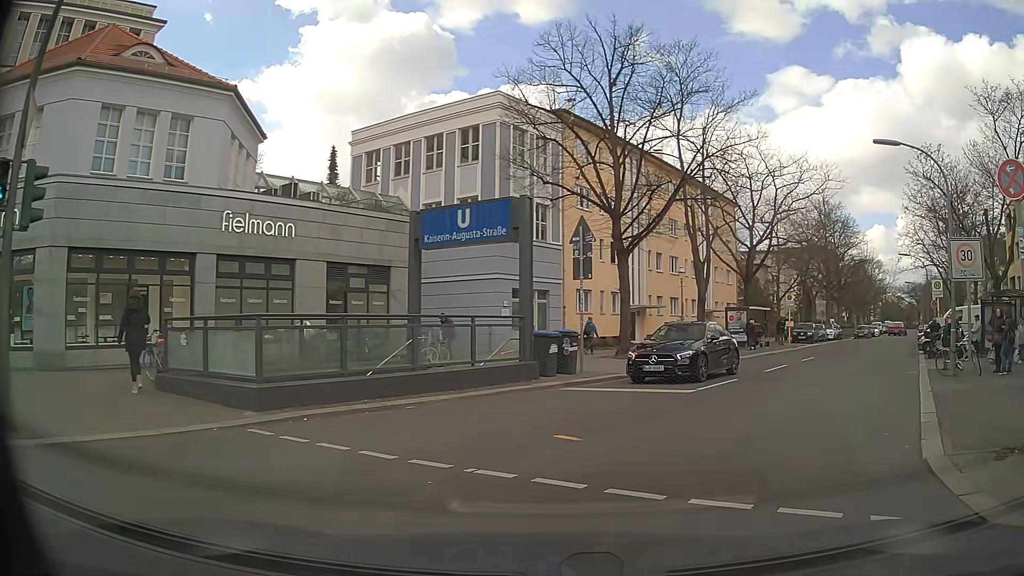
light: Day
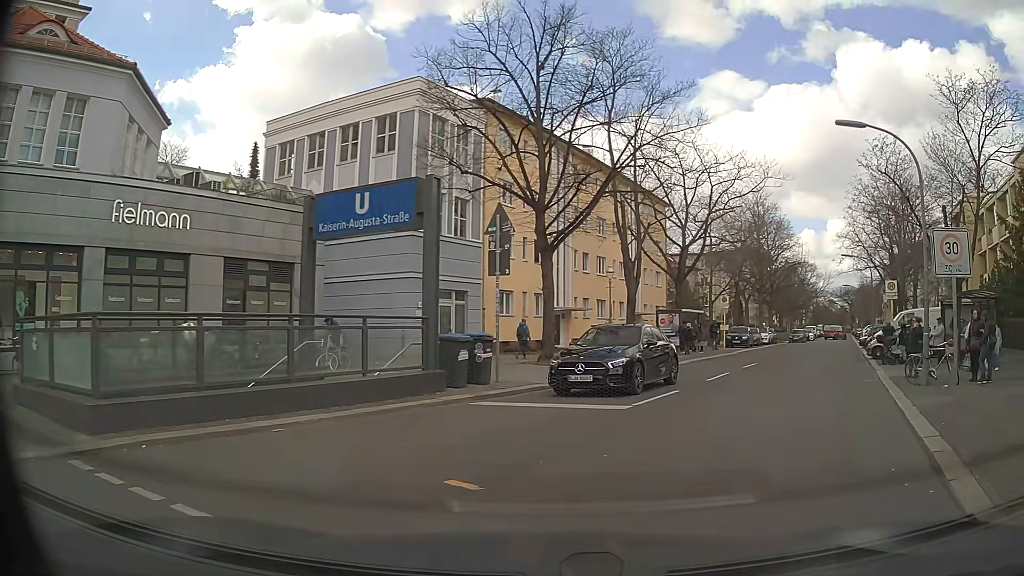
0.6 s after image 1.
(+0.1, +2.4) m; +6°
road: residential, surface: asphalt
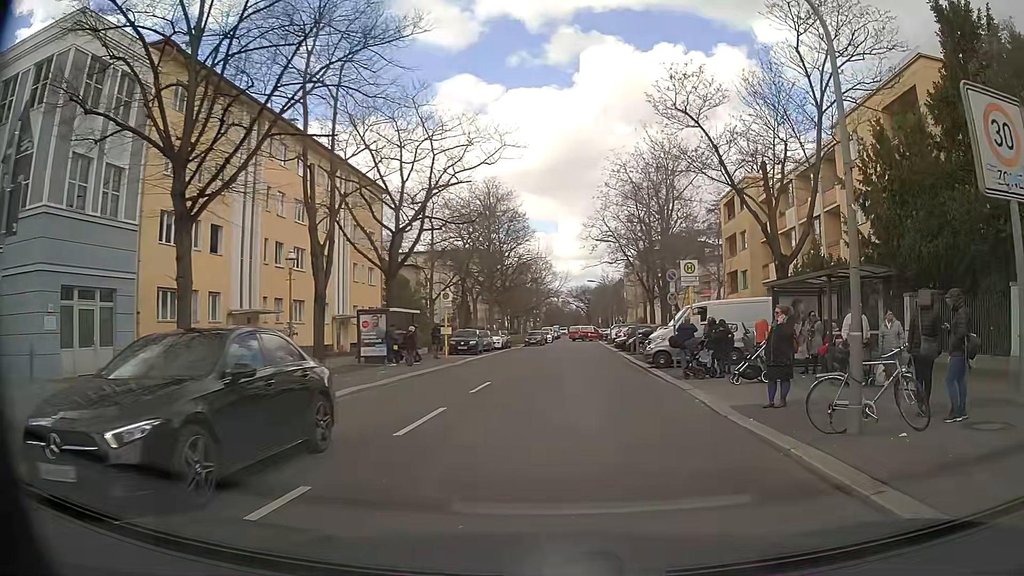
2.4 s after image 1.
(+1.9, +8.4) m; +23°
